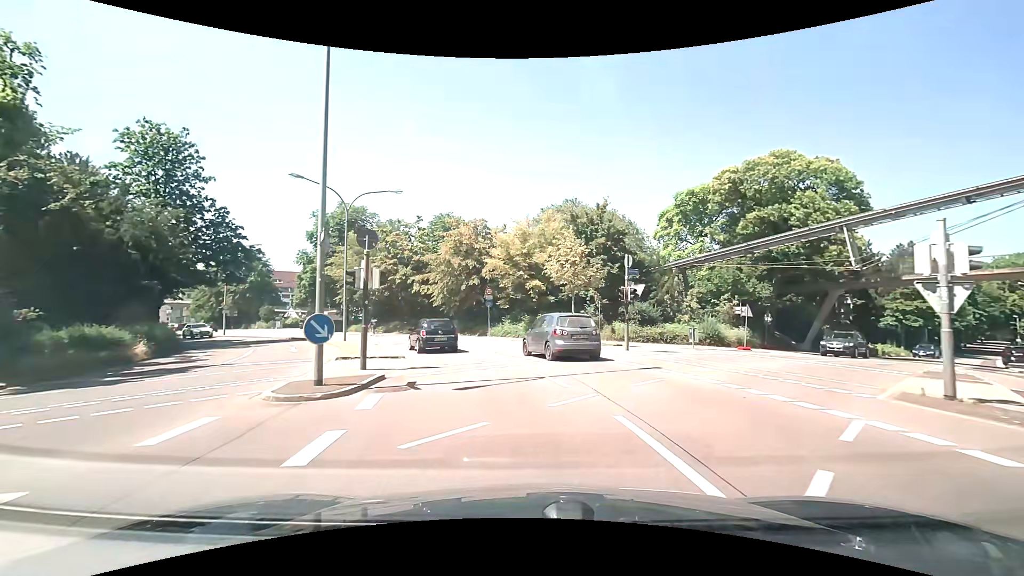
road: primary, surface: asphalt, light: Day
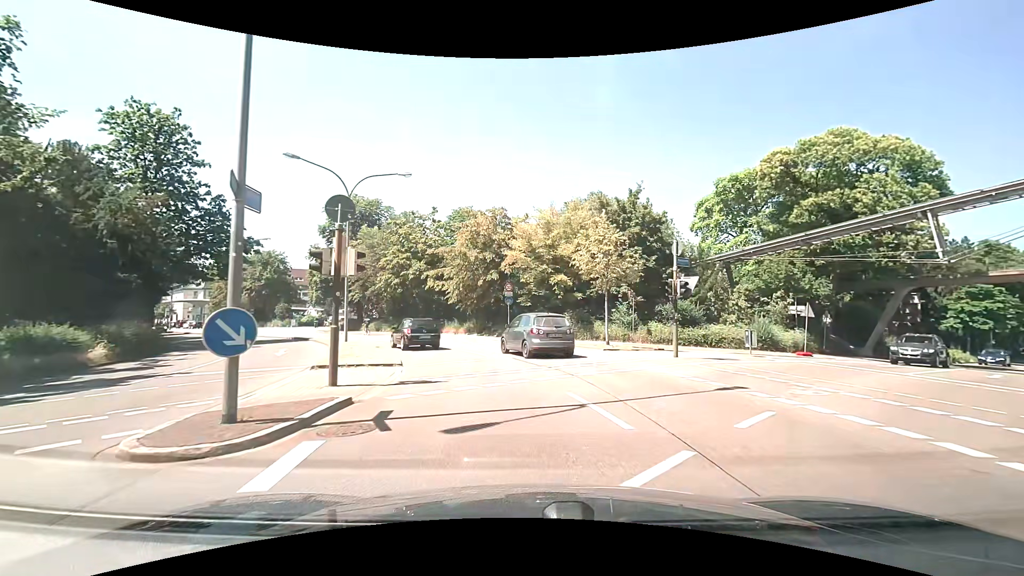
(-0.1, +3.9) m; -3°
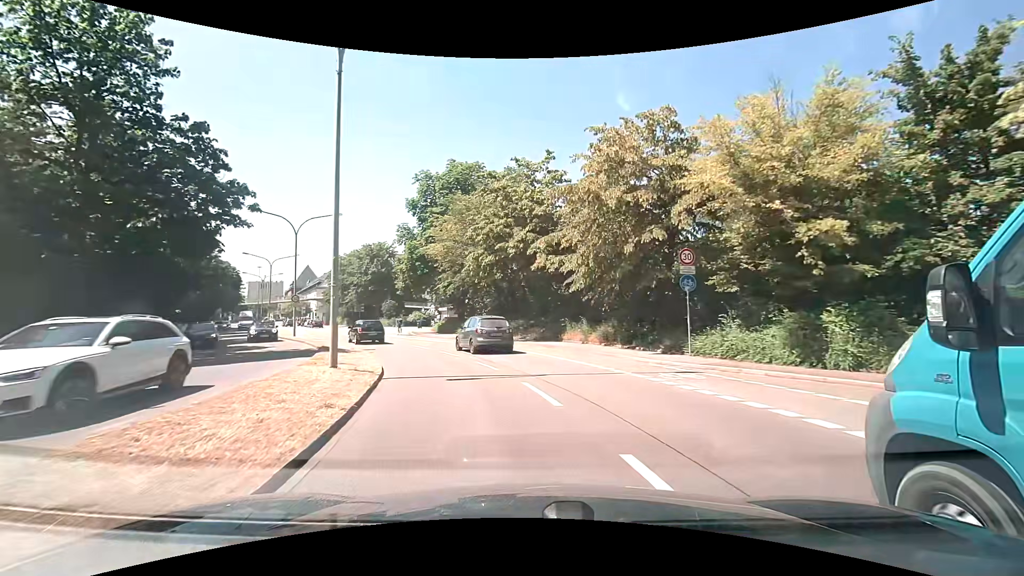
(-1.8, +16.7) m; -15°
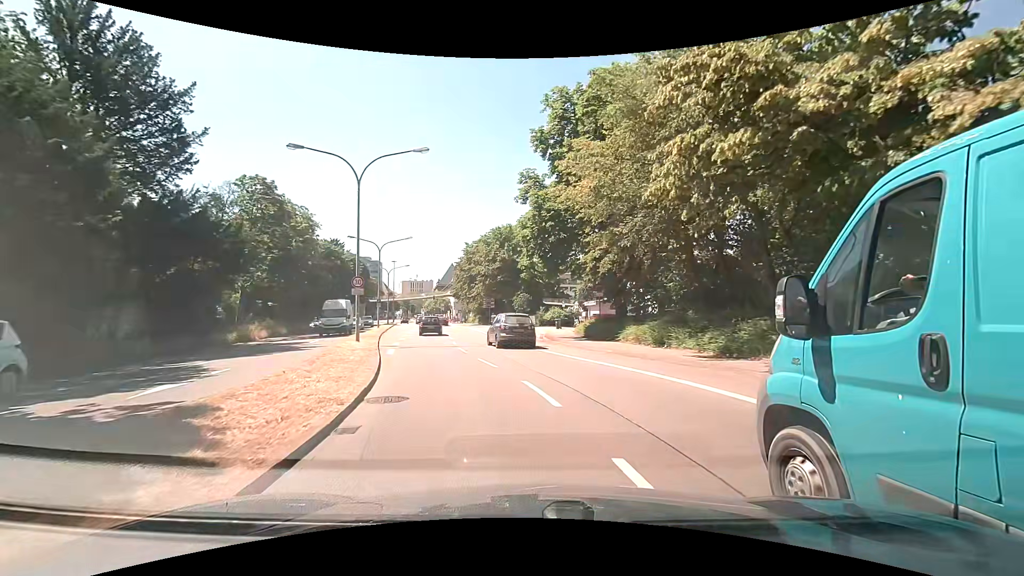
(-2.8, +17.6) m; -16°
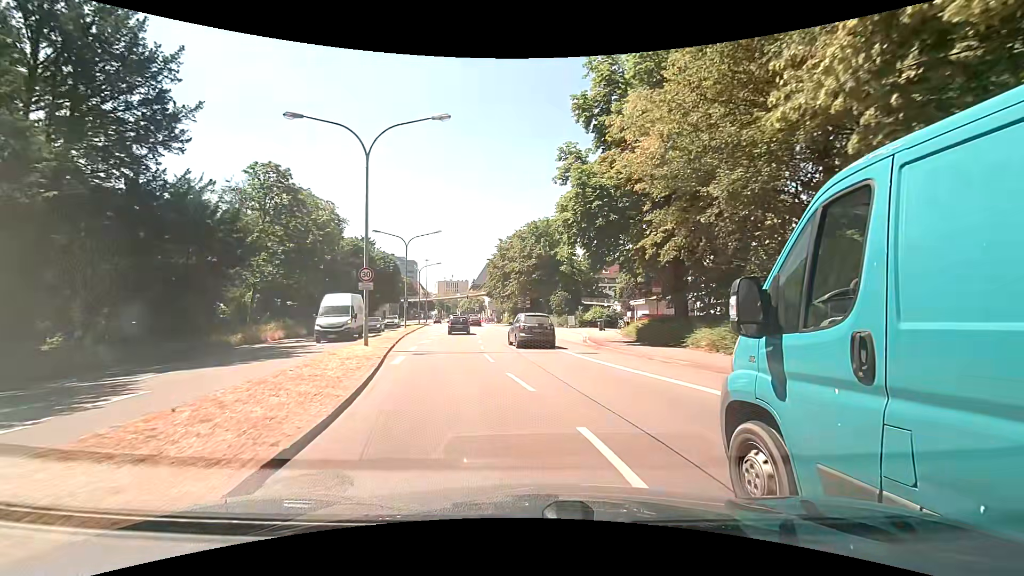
(-0.2, +4.5) m; -3°
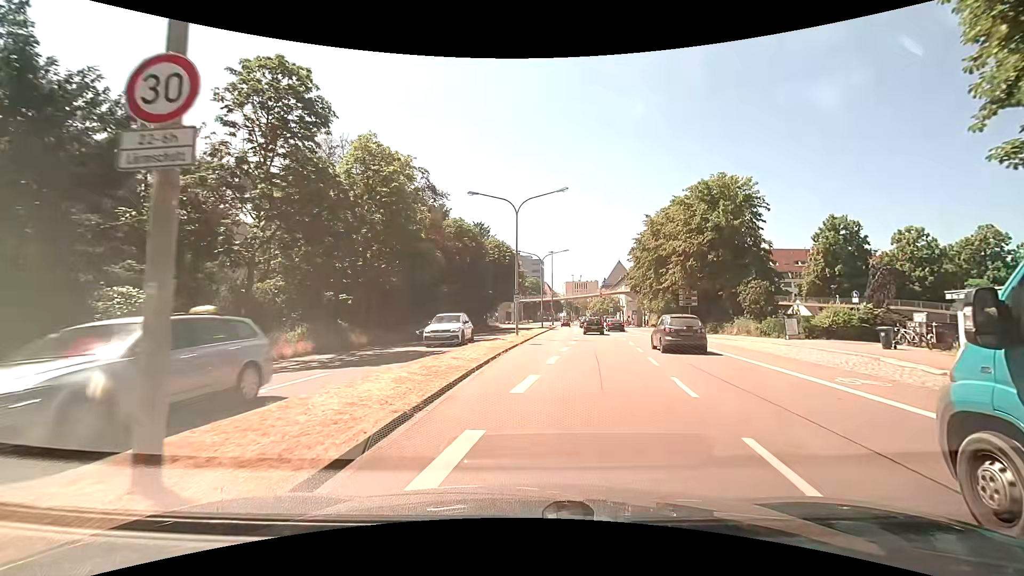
(-2.9, +17.8) m; -16°
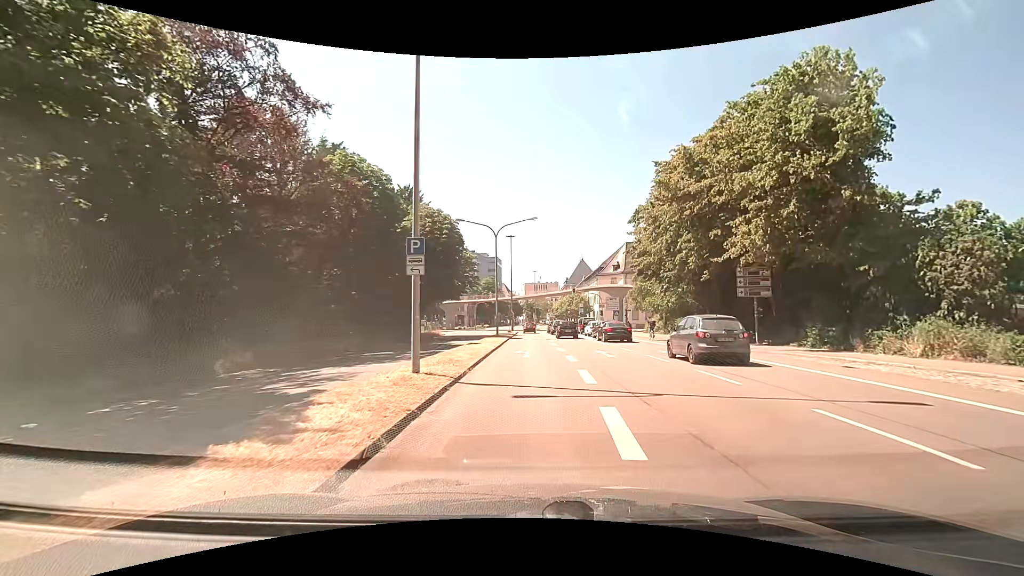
(+1.2, +22.1) m; +6°
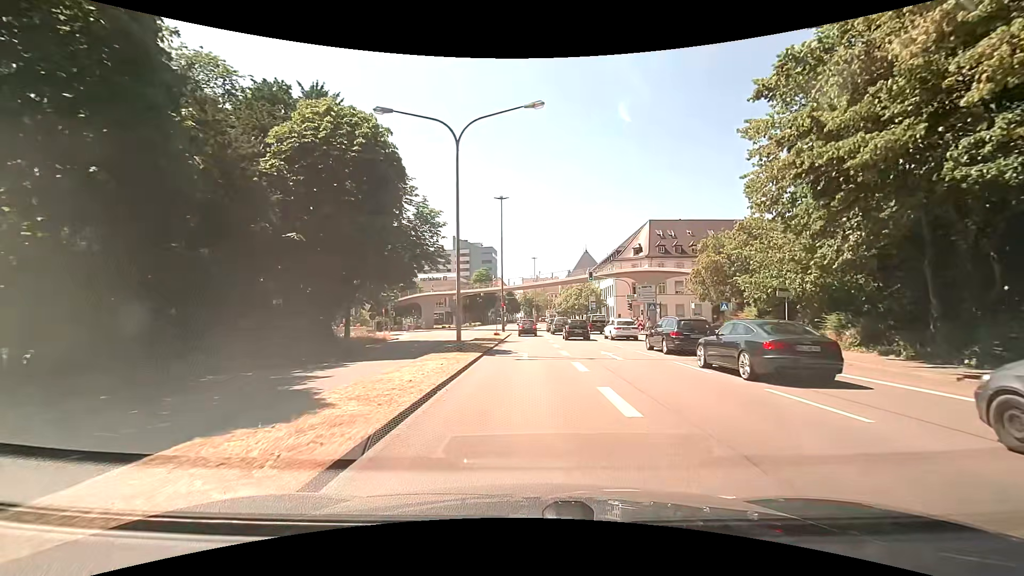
(+0.2, +22.0) m; 0°
(0, +10) (0, +20) (0, +30) (0, +40) (0, +50) (0, +60) (-3, +69) (-11, +76) (-21, +78) (-31, +79) m
